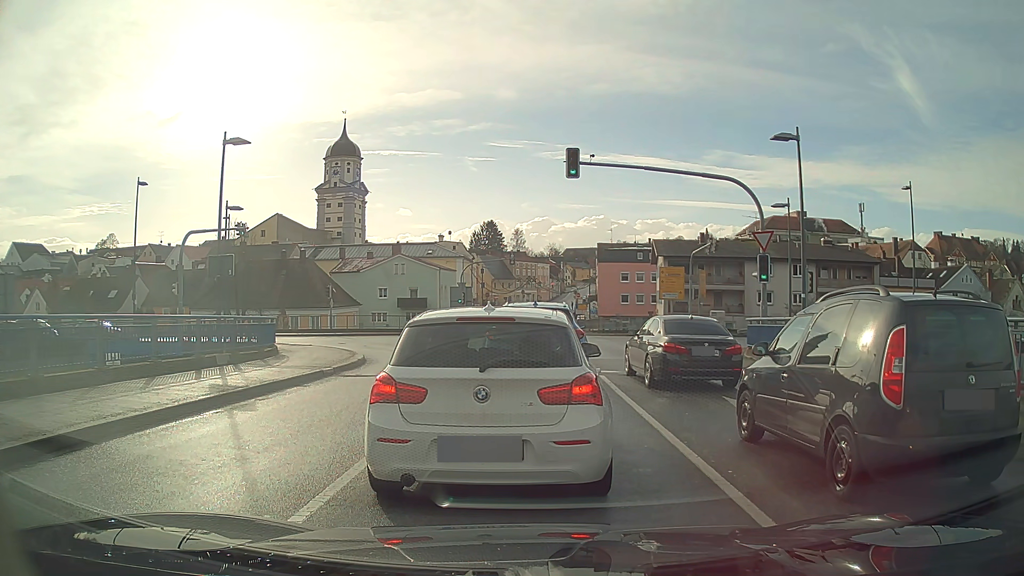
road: secondary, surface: asphalt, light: Day
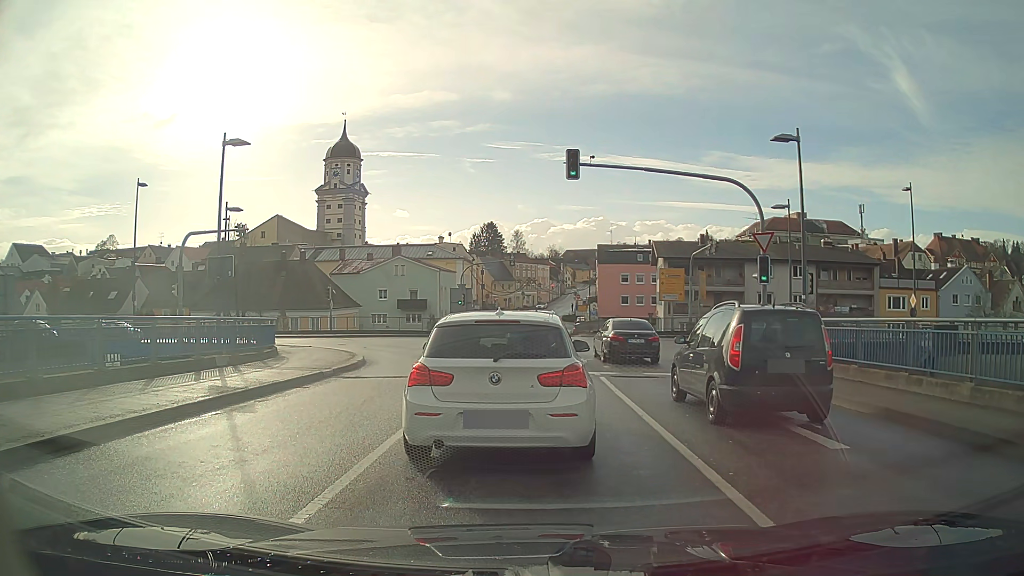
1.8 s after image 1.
(0.0, 0.0) m; 0°
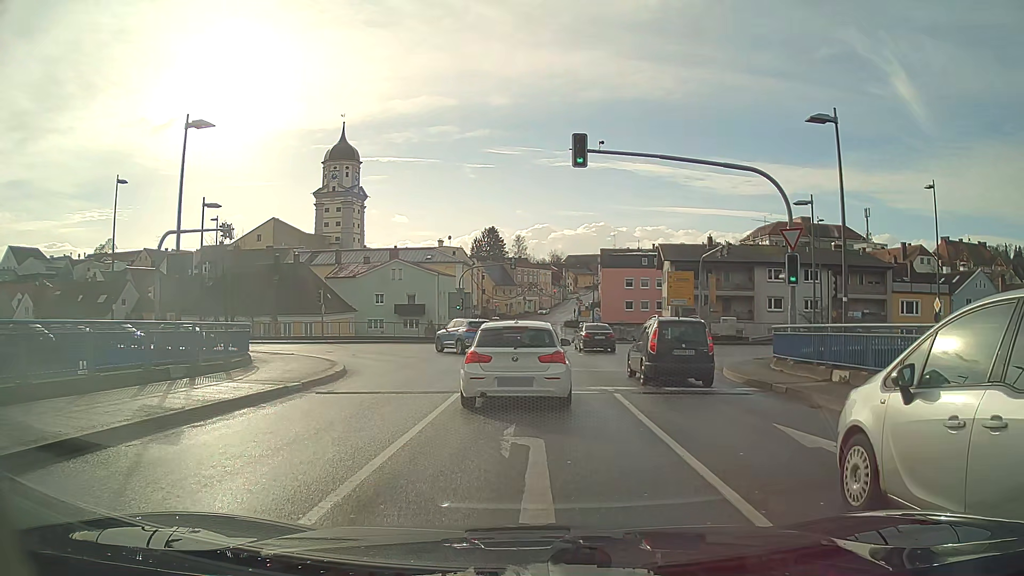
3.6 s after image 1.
(0.0, +2.7) m; -1°
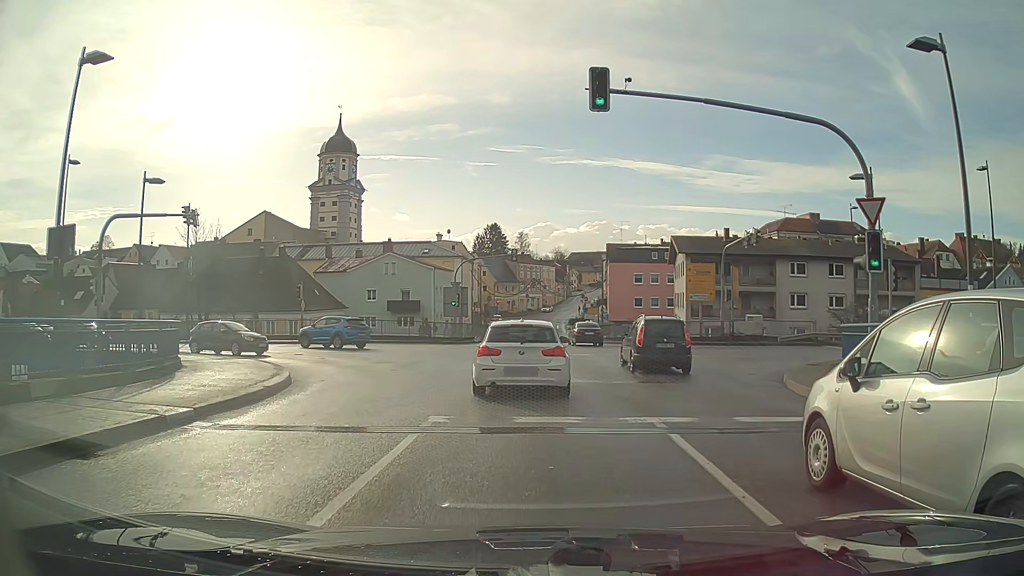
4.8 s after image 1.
(0.0, +5.4) m; 0°
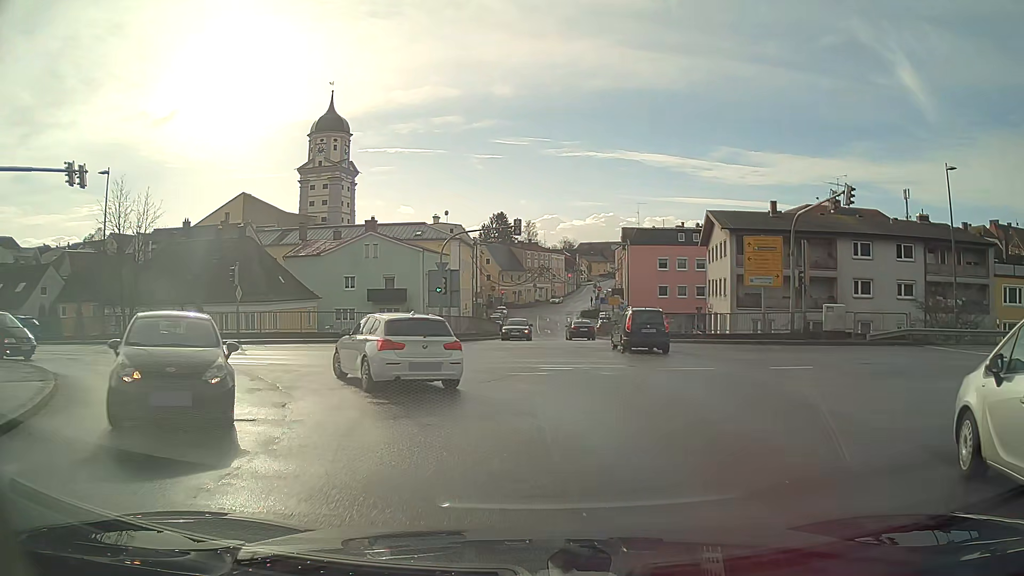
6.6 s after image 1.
(0.0, +11.4) m; -1°
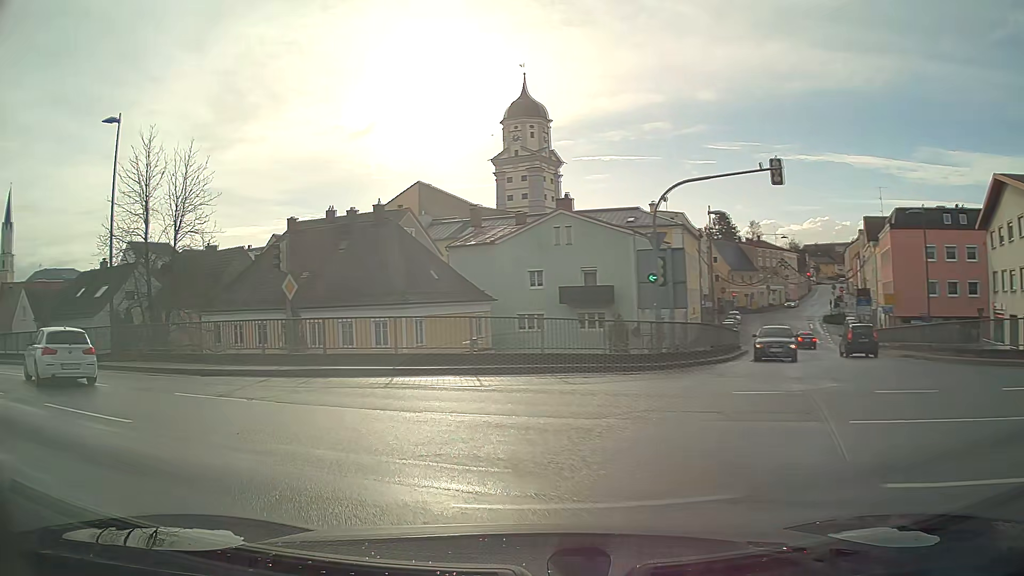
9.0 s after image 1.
(-2.1, +15.5) m; -25°
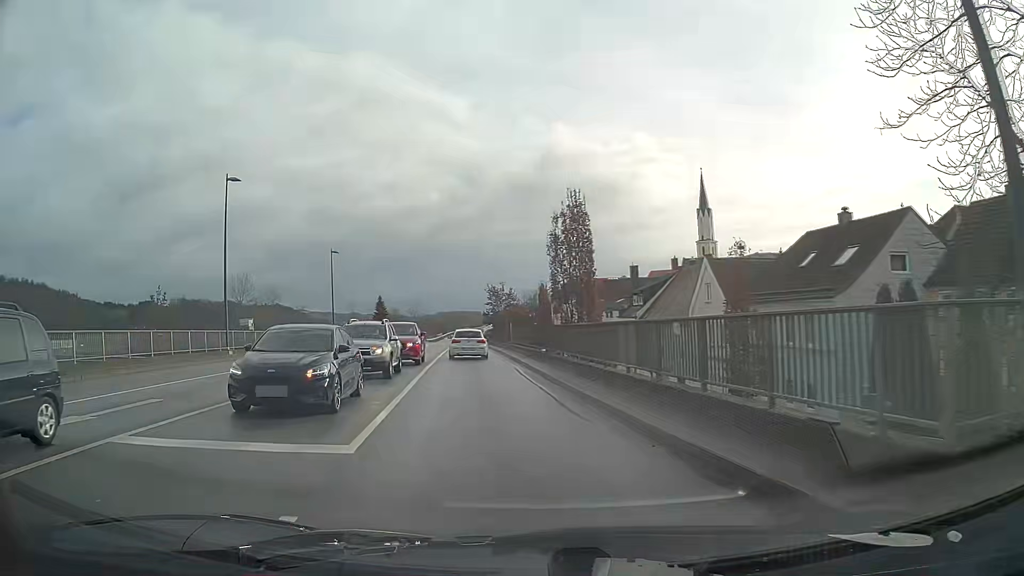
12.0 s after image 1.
(-12.3, +17.6) m; -59°
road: primary
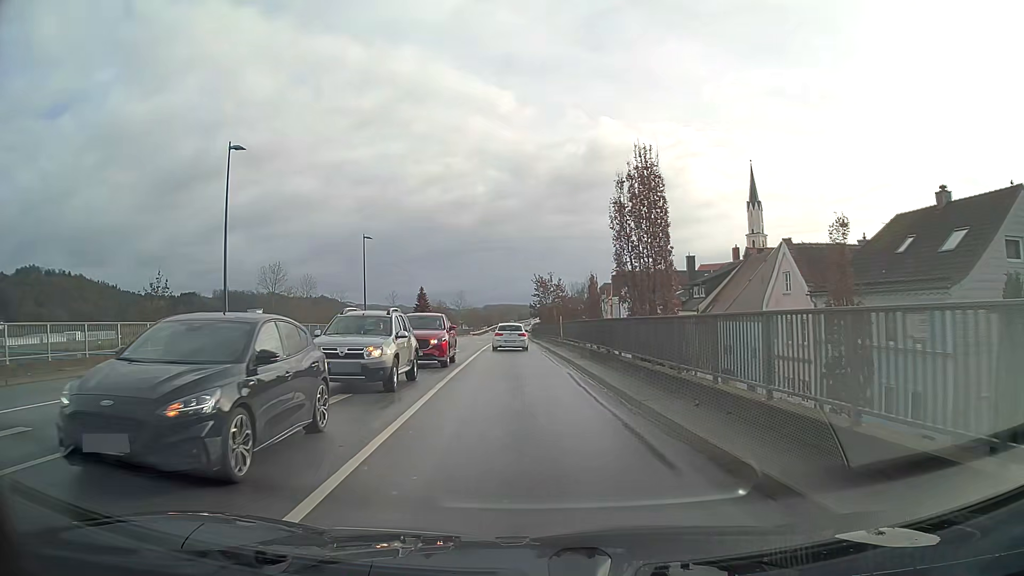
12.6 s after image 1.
(-0.1, +5.5) m; -2°
(0, +10) (-1, +20) (-1, +30) (-1, +40) (-2, +50) (-2, +60) (-2, +70) (-3, +80) (-3, +90) (-3, +100) m
